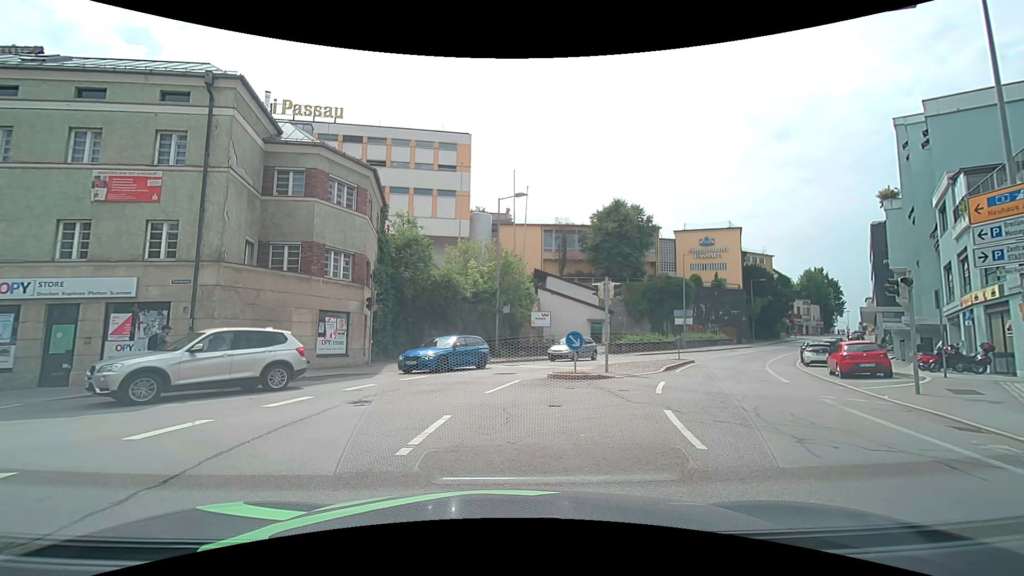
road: residential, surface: asphalt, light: Day
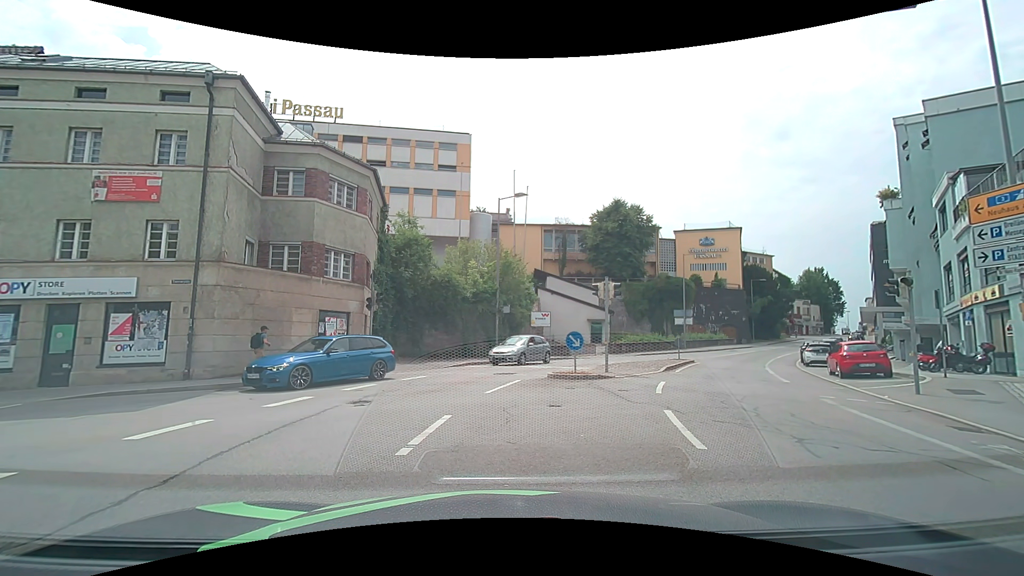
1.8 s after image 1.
(0.0, 0.0) m; 0°
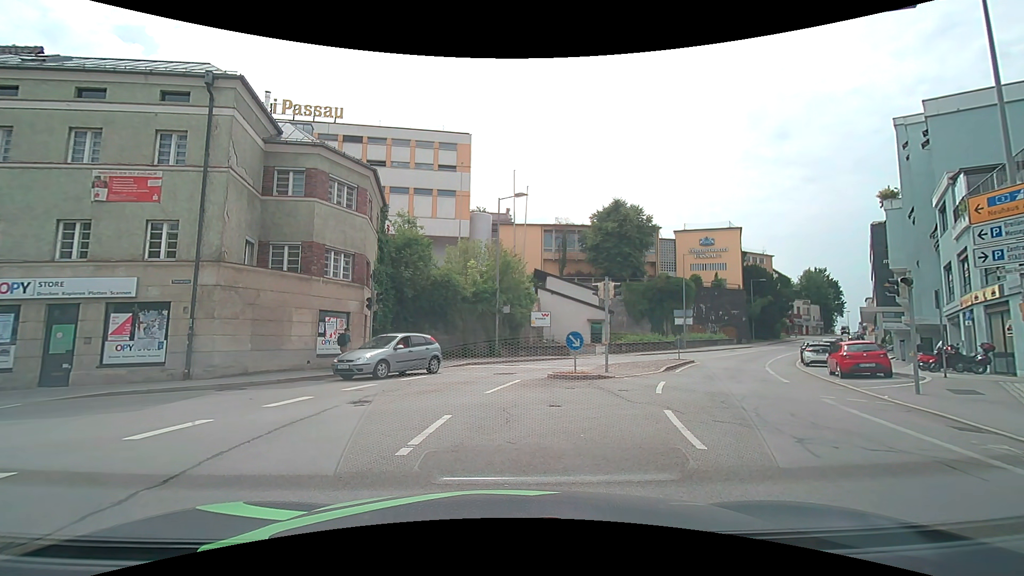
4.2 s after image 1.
(0.0, 0.0) m; 0°
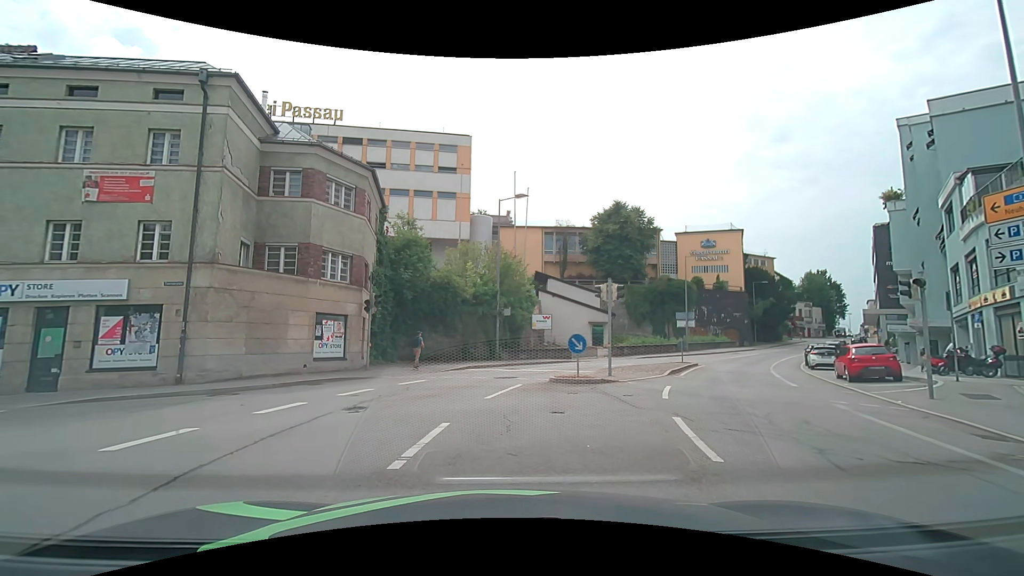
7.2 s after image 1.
(0.0, +0.5) m; 0°
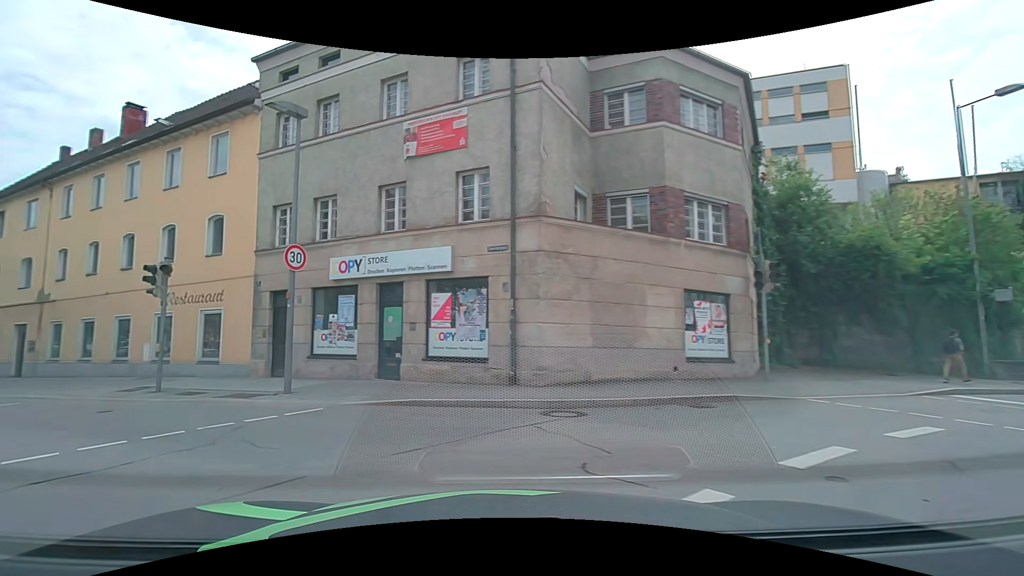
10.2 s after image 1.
(-1.9, +7.4) m; -36°
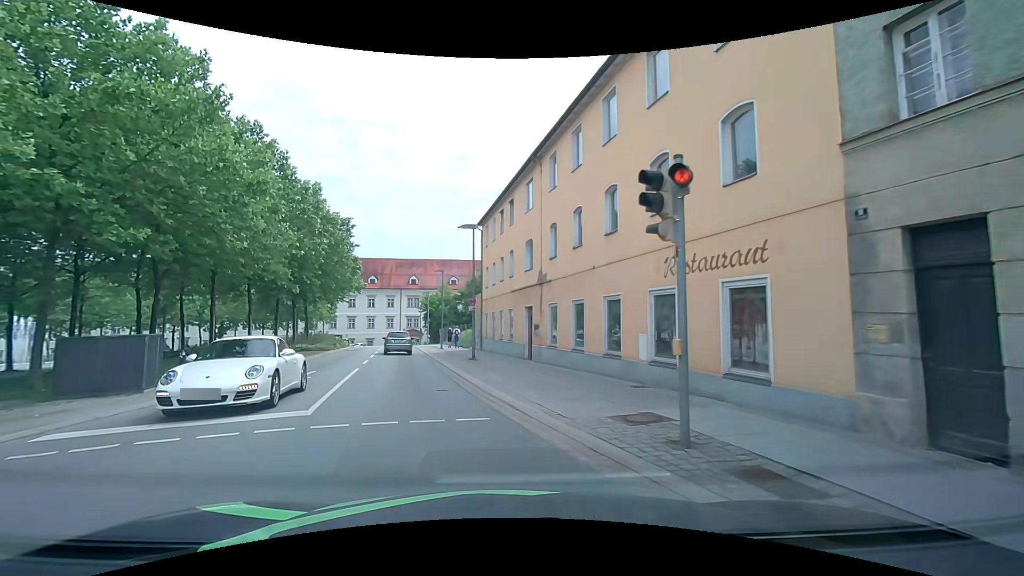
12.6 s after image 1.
(-4.6, +8.4) m; -51°
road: tertiary
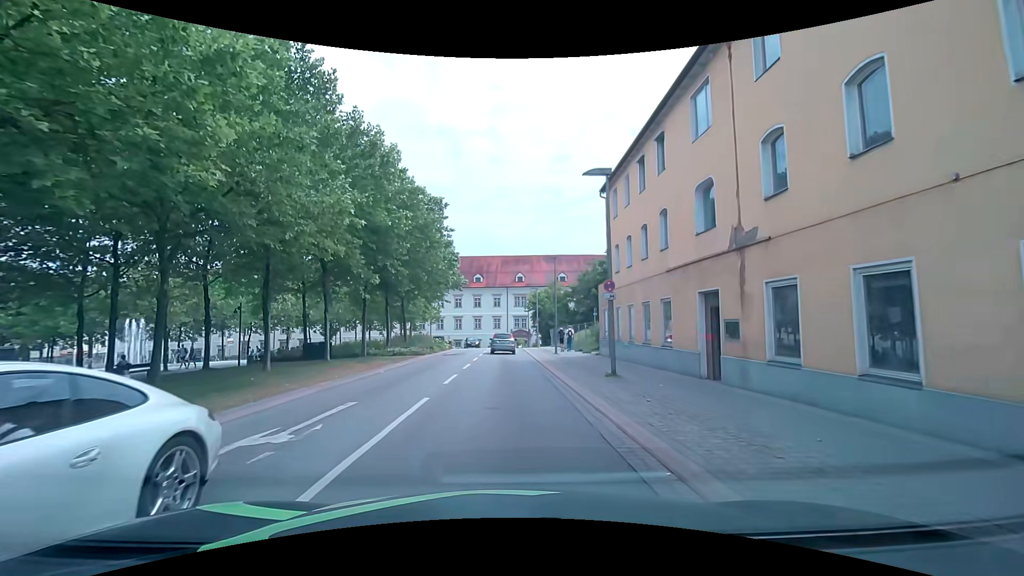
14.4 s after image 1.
(-1.3, +8.7) m; -12°
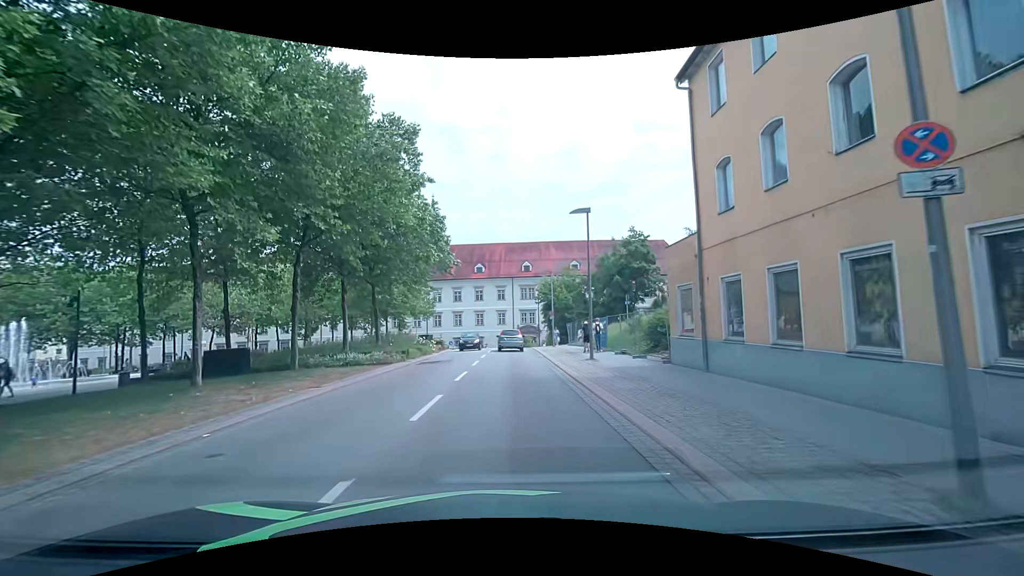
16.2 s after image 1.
(-0.2, +12.2) m; -2°
